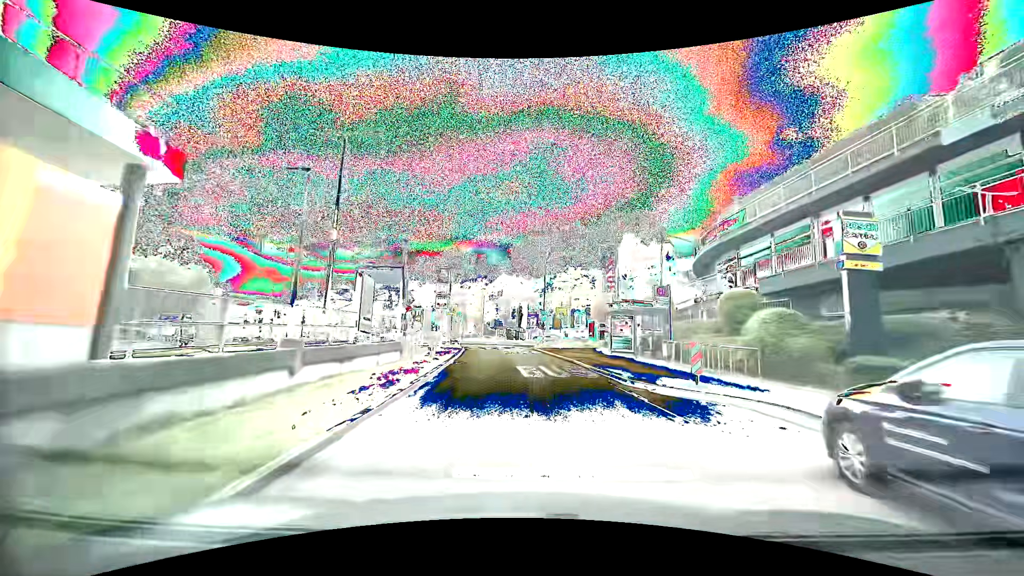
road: secondary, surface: asphalt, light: Day
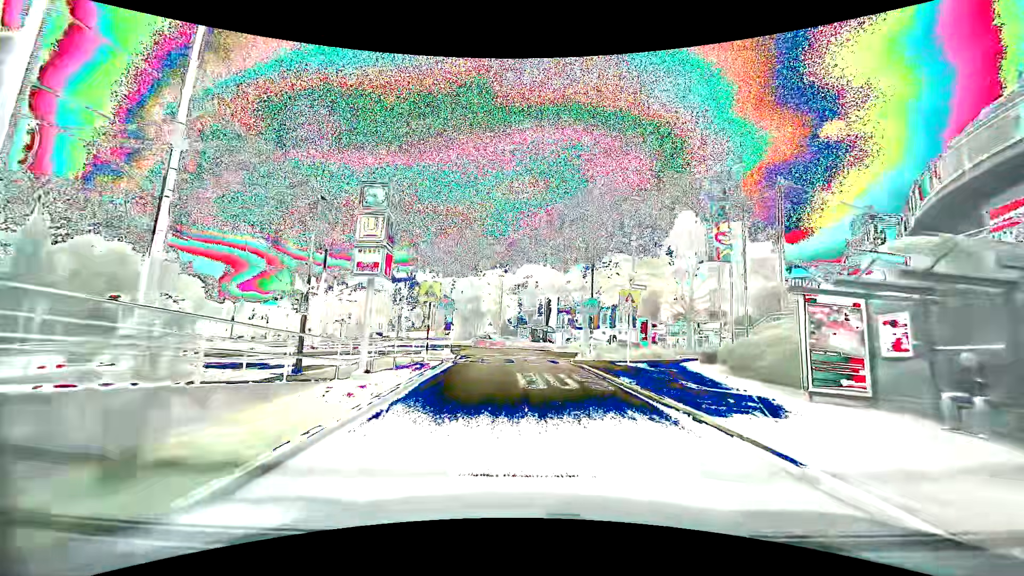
(-0.5, +17.1) m; -4°
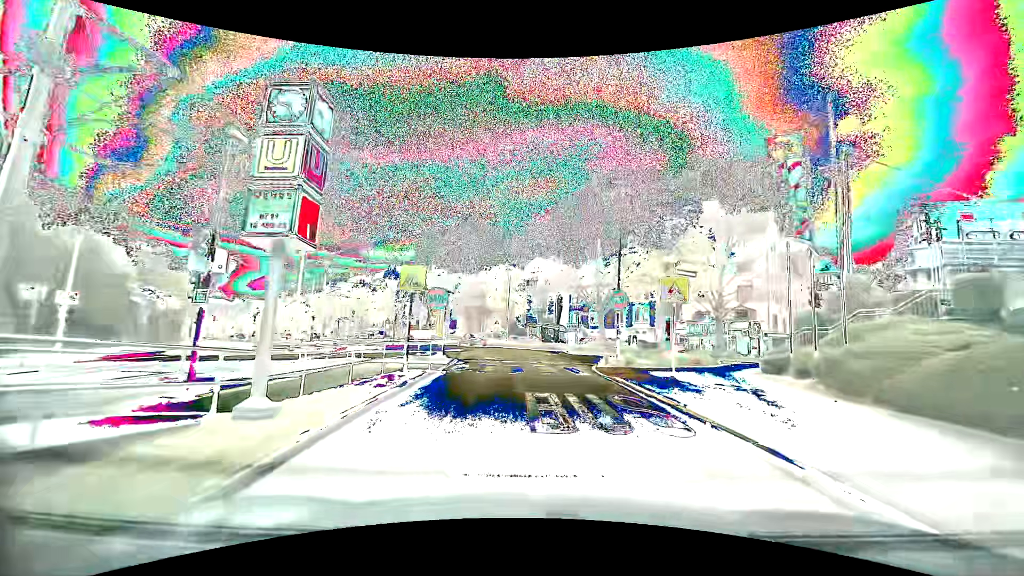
(0.0, +4.9) m; -1°
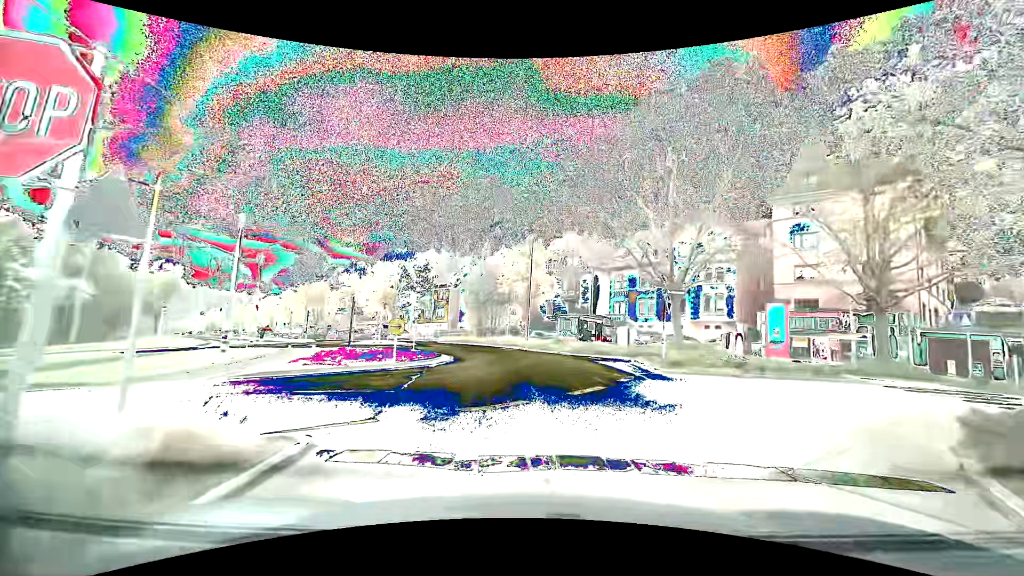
(-0.4, +16.8) m; -2°
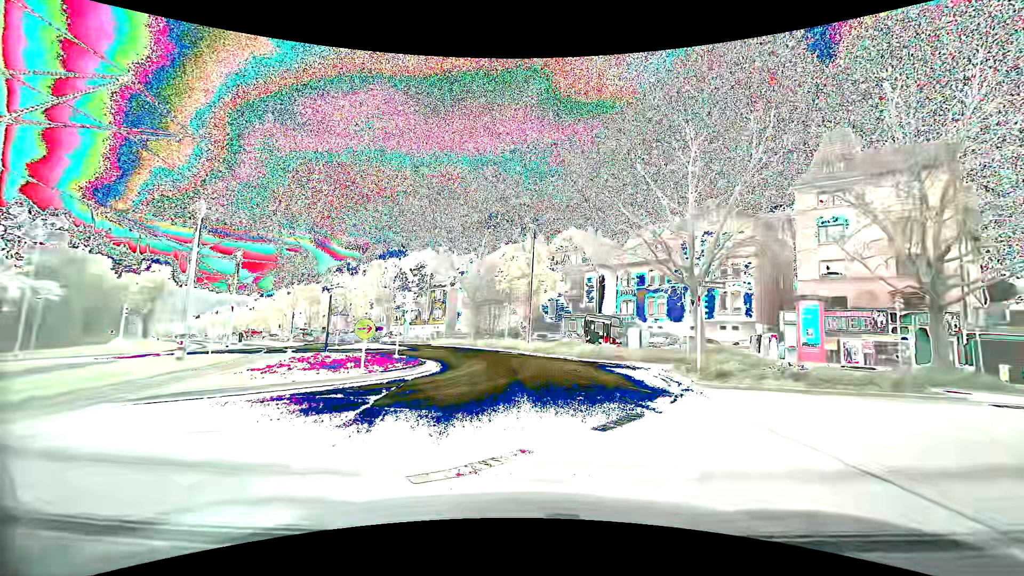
(0.0, +3.4) m; 0°
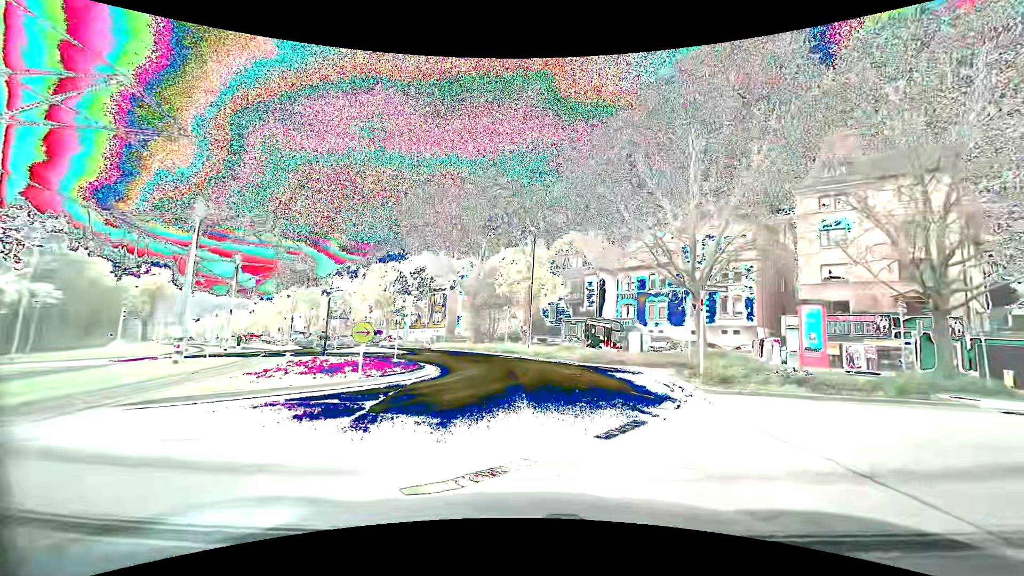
(0.0, +0.3) m; 0°
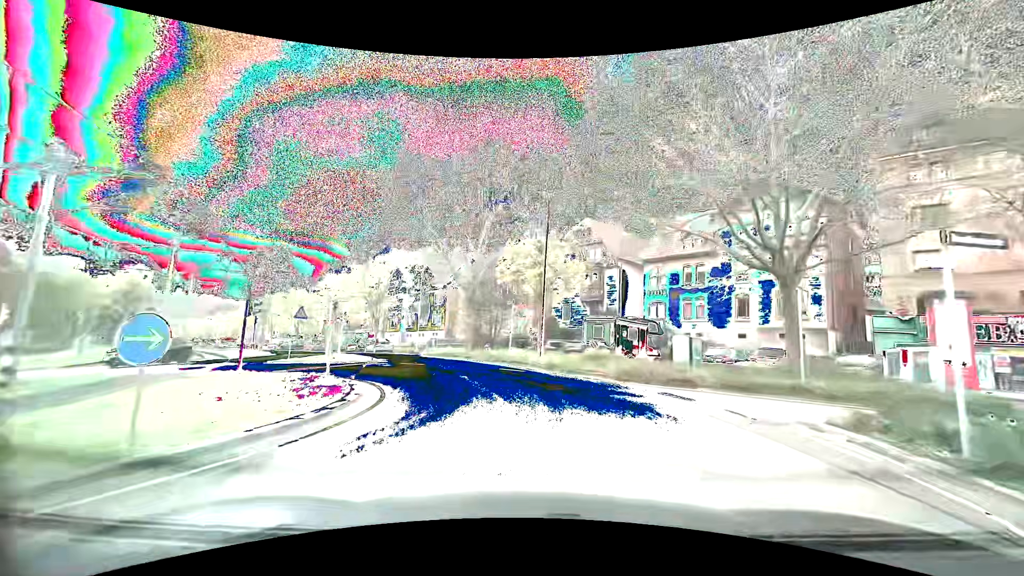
(-0.1, +9.2) m; -1°
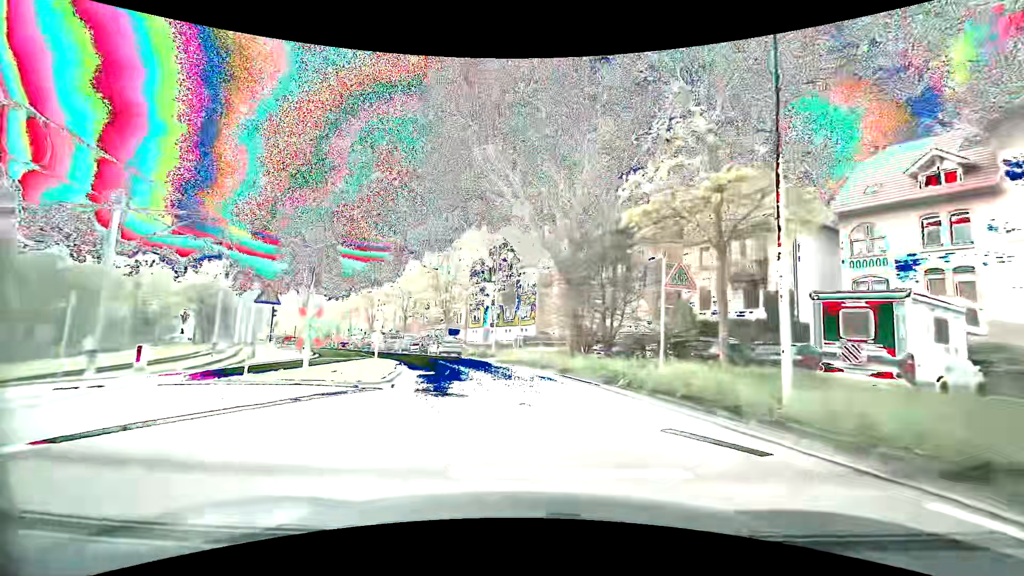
(-1.3, +14.5) m; -11°
